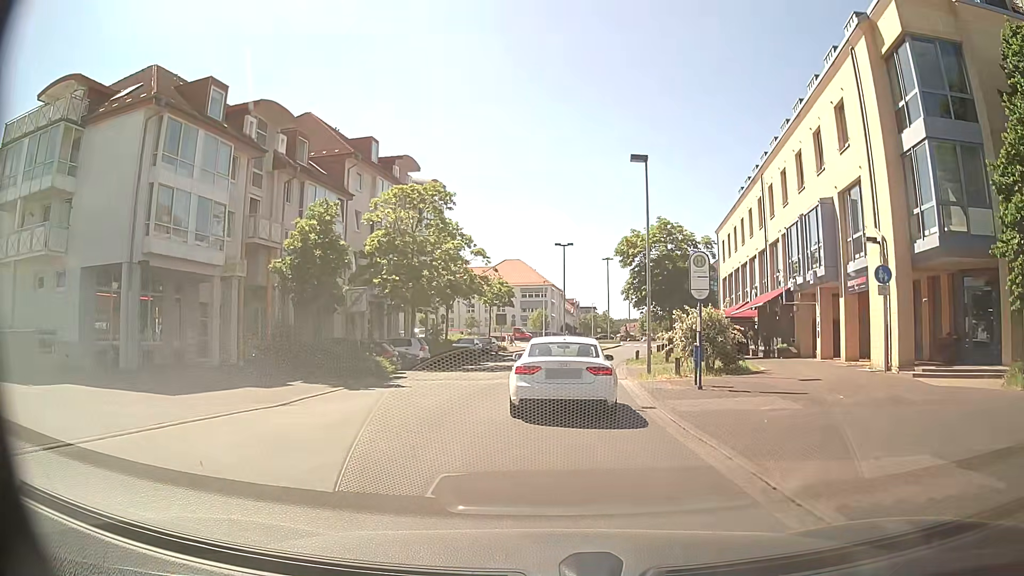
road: residential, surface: asphalt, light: Day
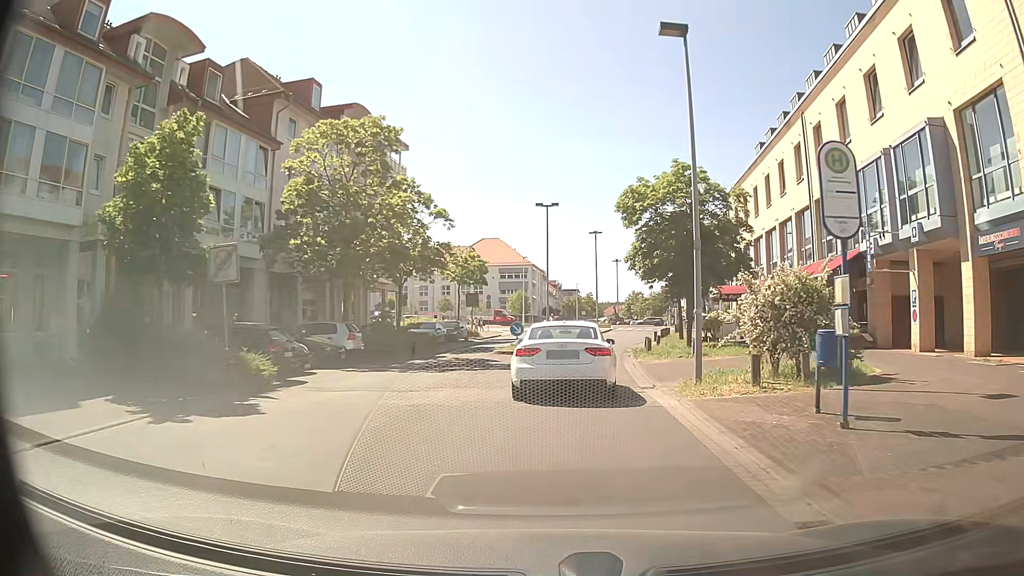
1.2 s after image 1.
(+0.2, +9.6) m; +2°
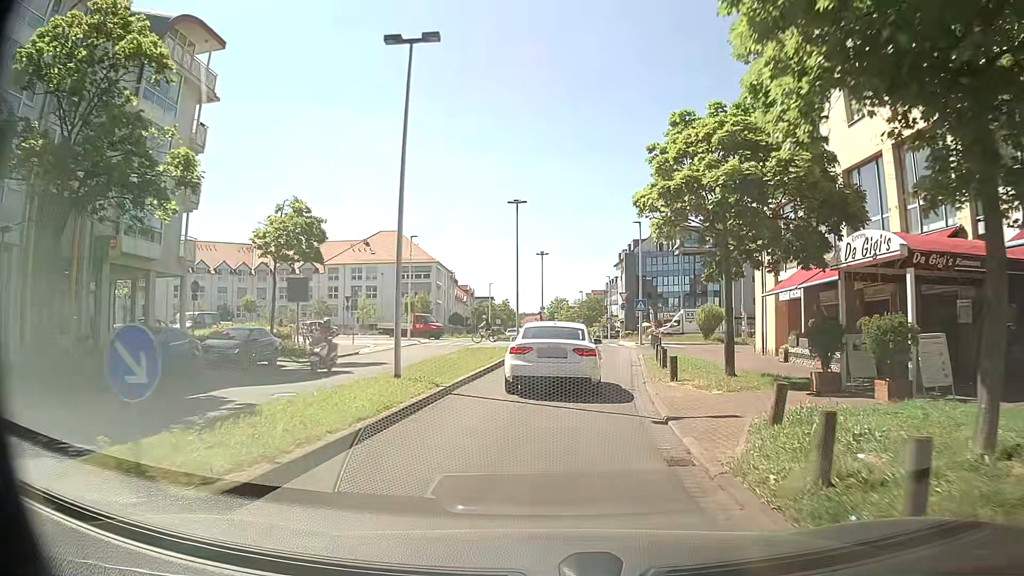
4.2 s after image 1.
(+1.3, +23.5) m; +7°
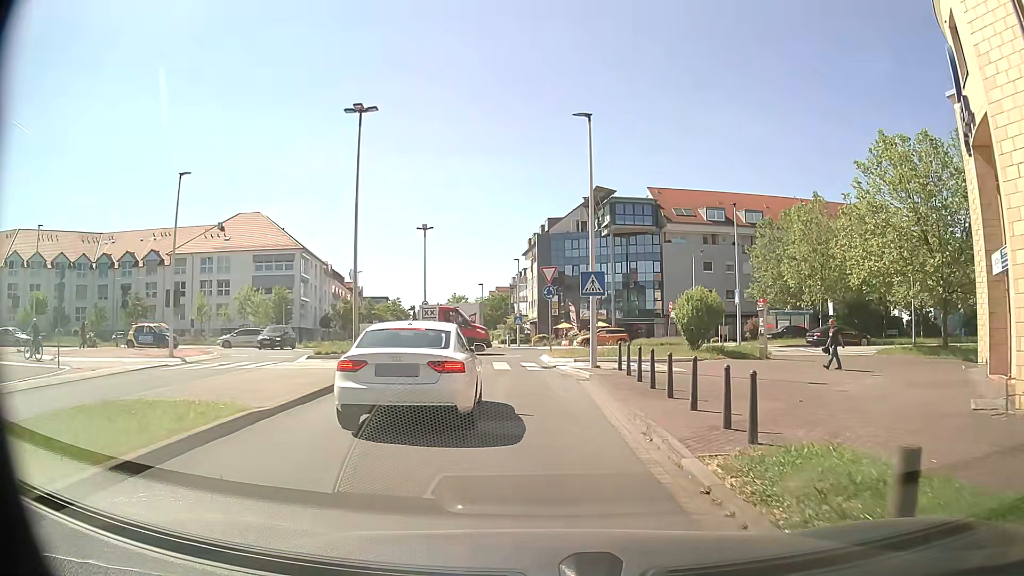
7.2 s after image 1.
(+1.5, +22.6) m; +7°
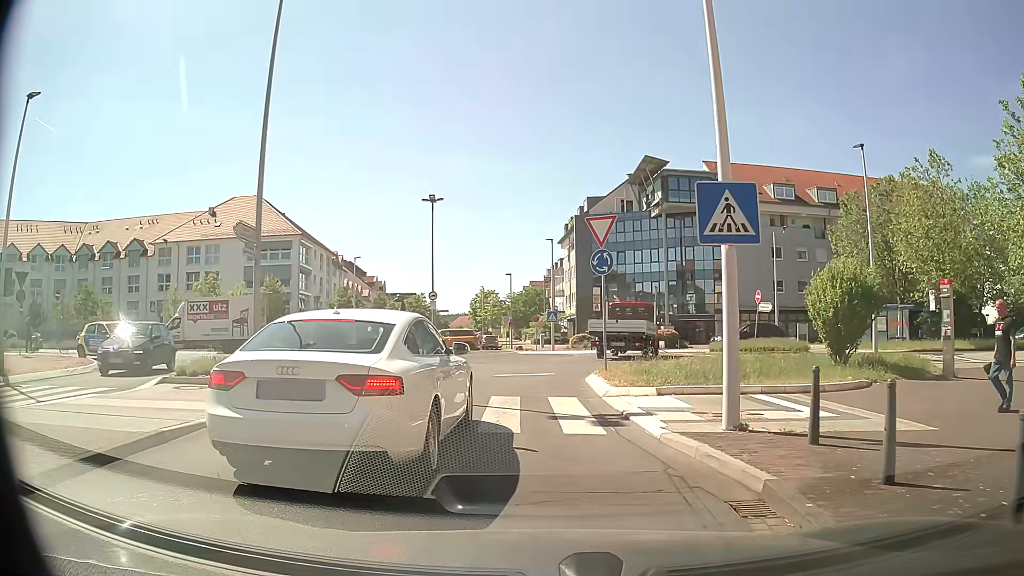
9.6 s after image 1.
(-0.1, +11.9) m; -3°
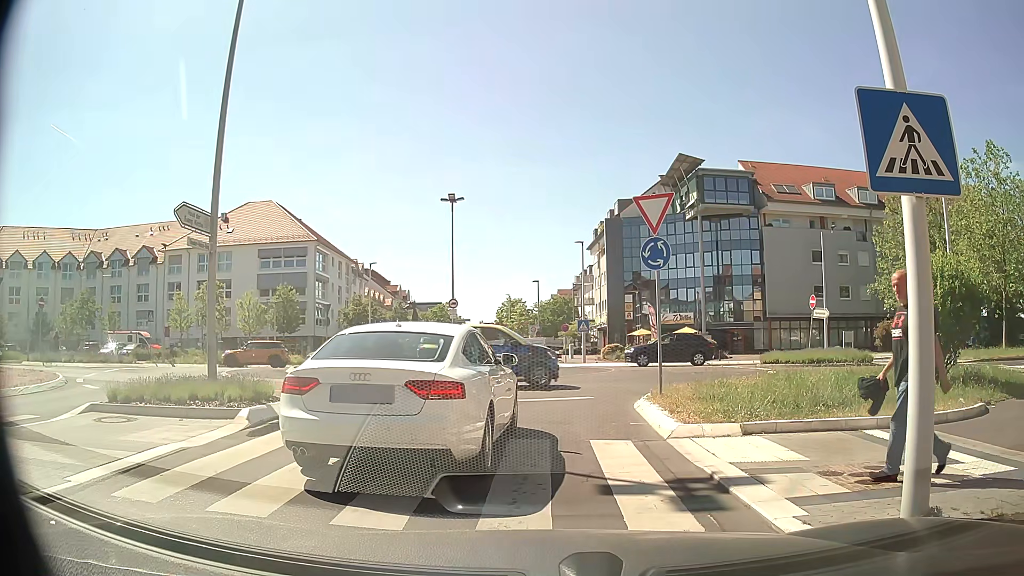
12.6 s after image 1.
(0.0, +3.4) m; +1°
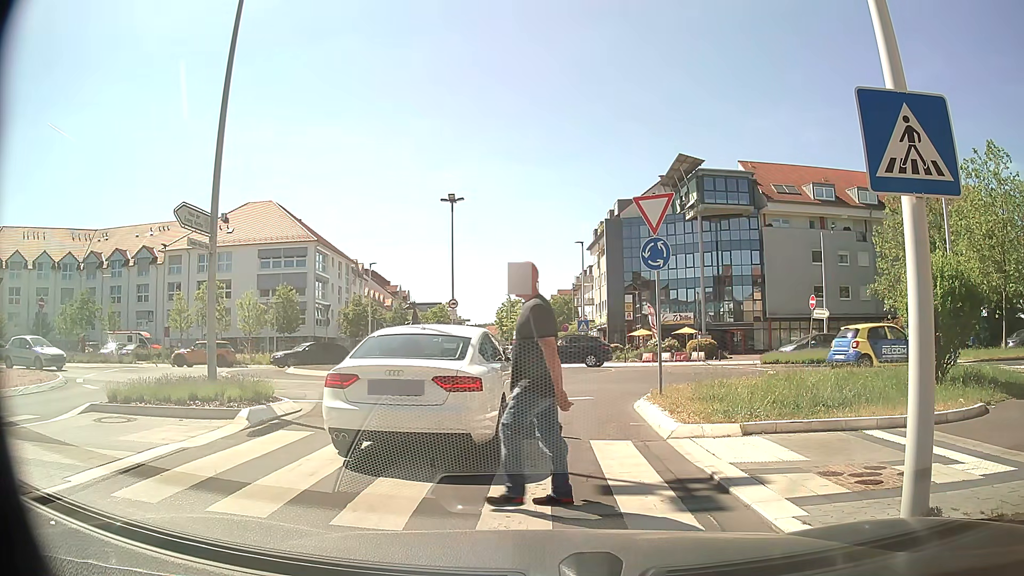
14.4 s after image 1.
(0.0, +0.1) m; 0°
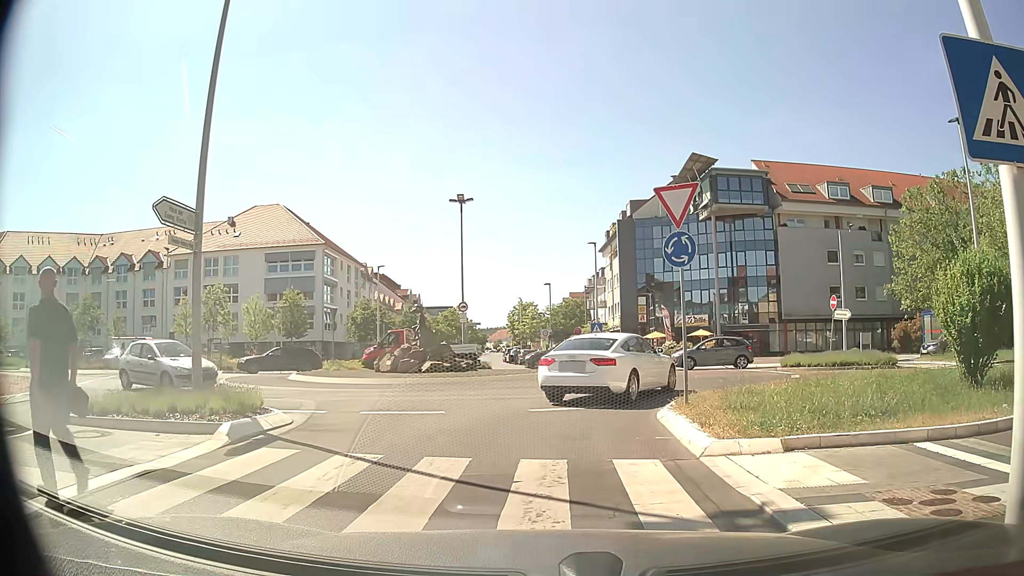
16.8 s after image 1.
(0.0, +1.1) m; -1°
